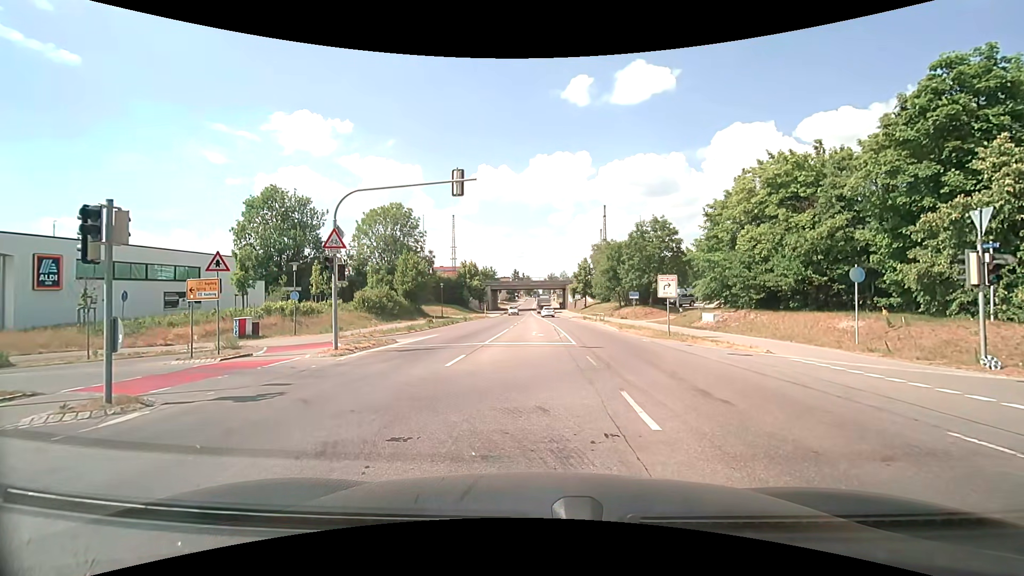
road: secondary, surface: asphalt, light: Day
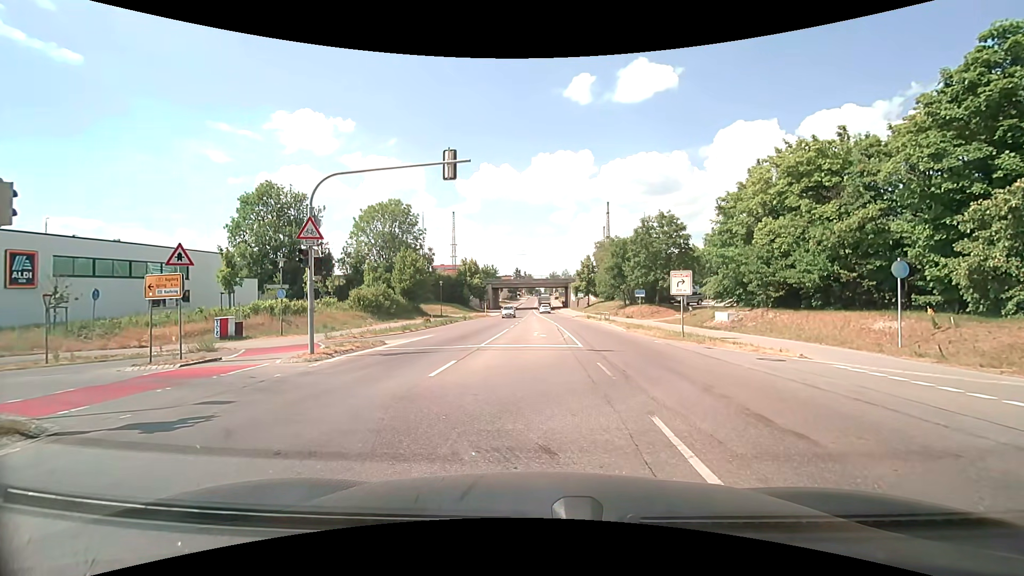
(0.0, +2.0) m; 0°
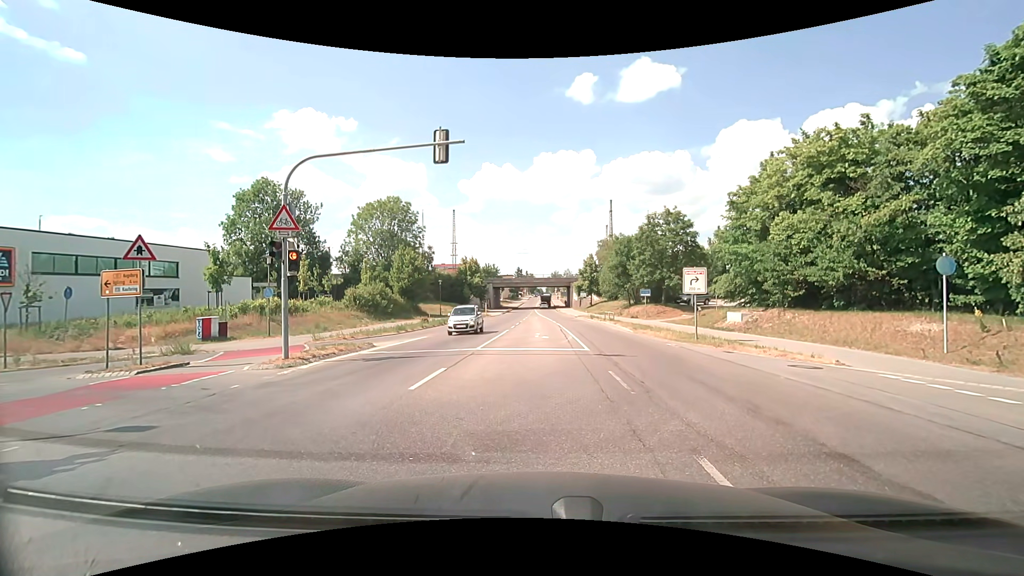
(0.0, +1.7) m; 0°
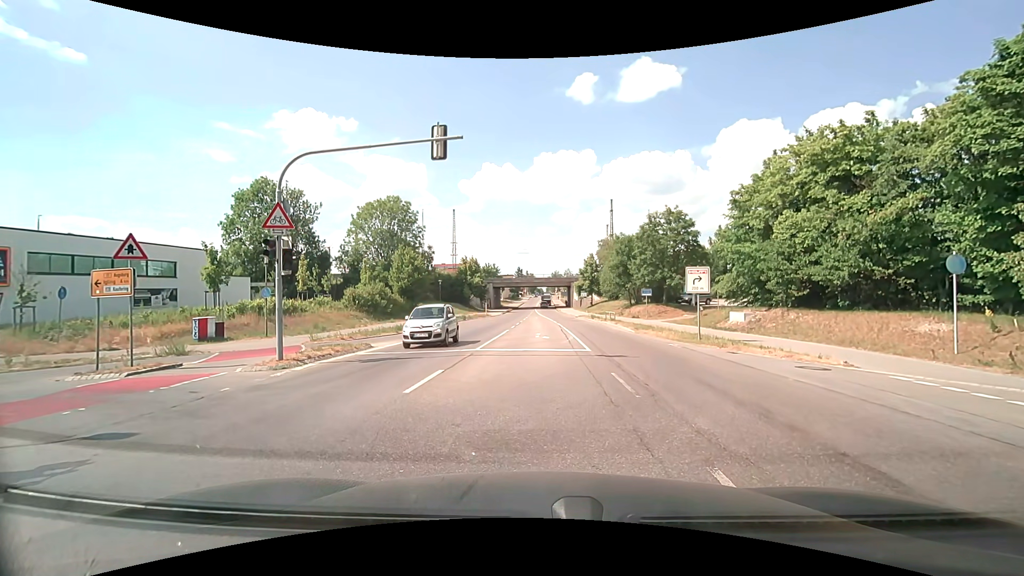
(0.0, +0.3) m; 0°
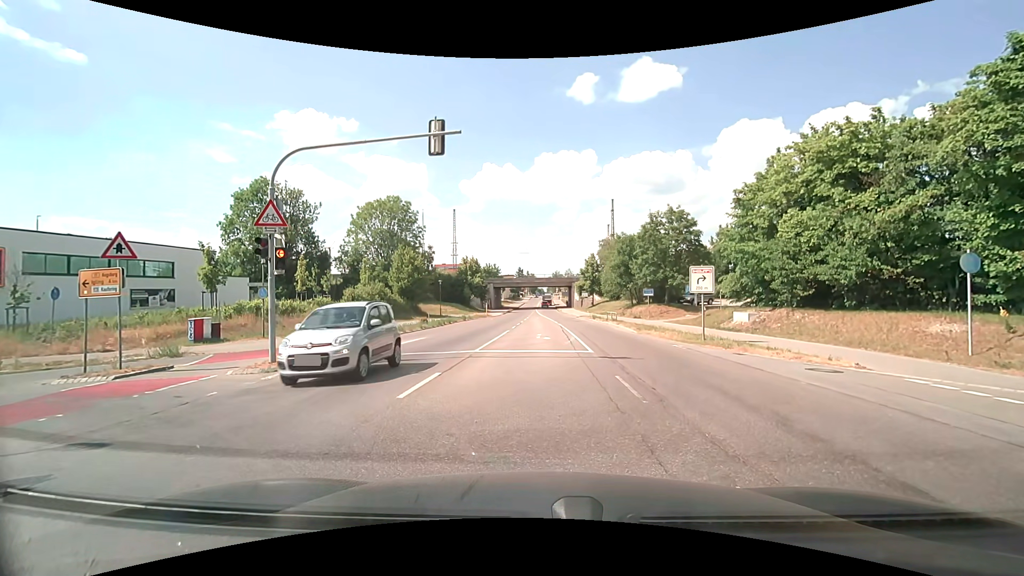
(0.0, +0.4) m; 0°
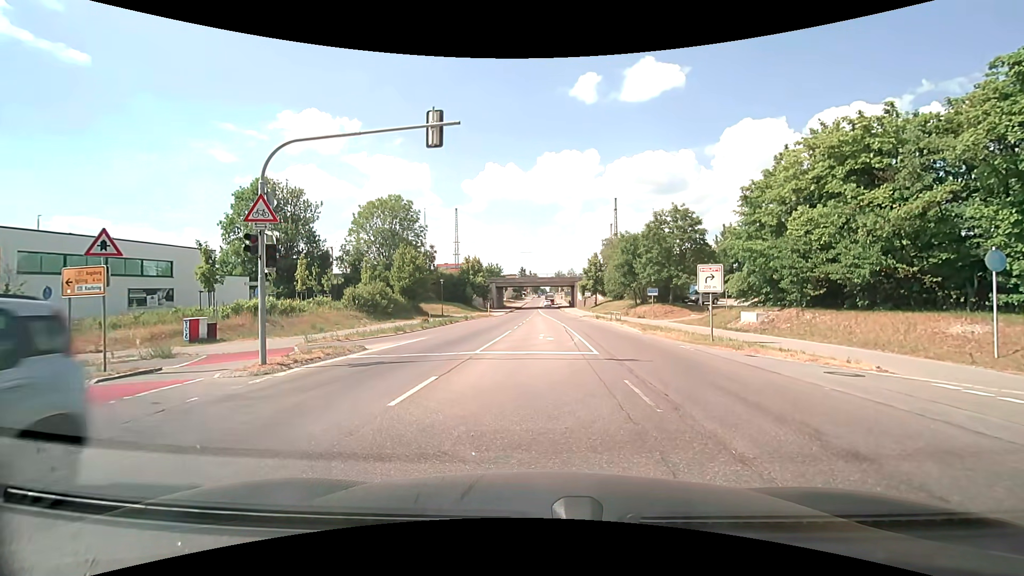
(0.0, +0.7) m; 0°
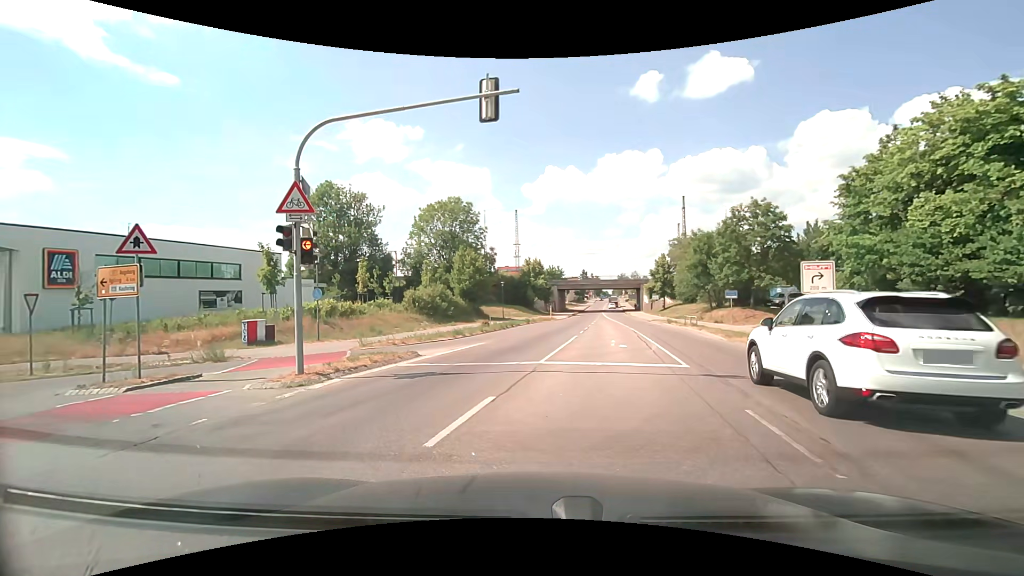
(-0.1, +2.2) m; -9°
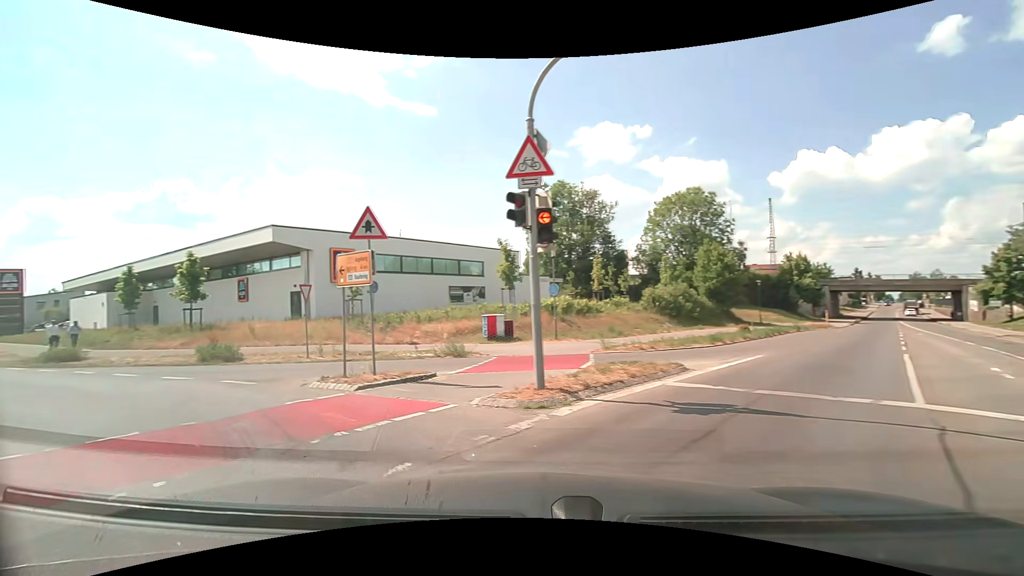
(-0.7, +3.7) m; -23°
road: tertiary
